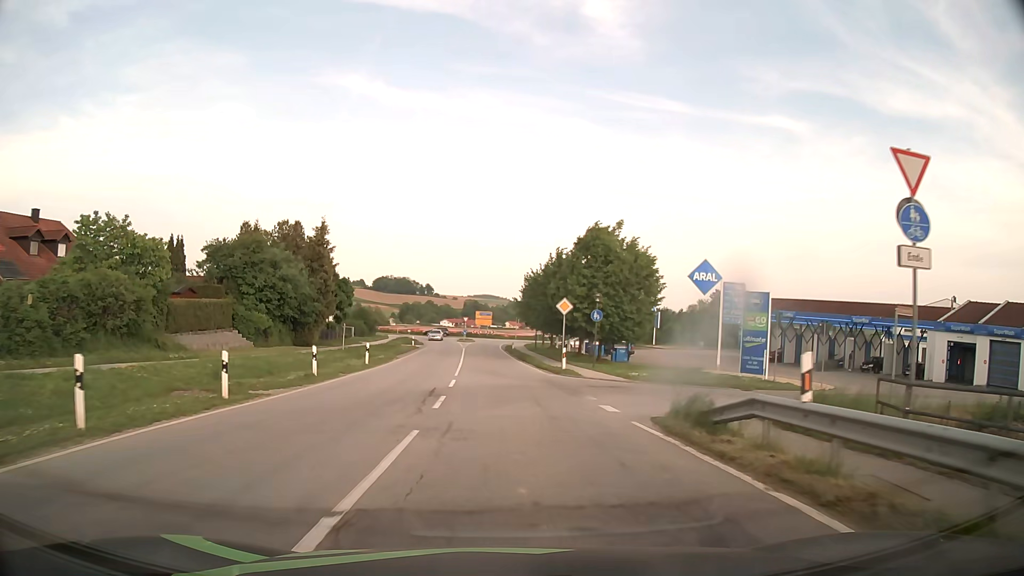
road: secondary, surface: asphalt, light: Day
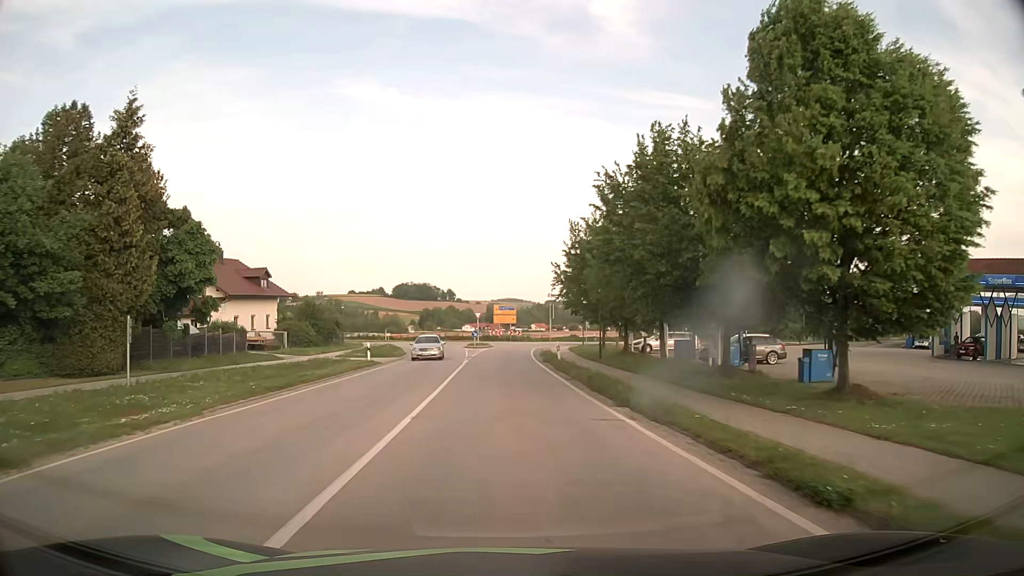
(-0.6, +30.6) m; -2°
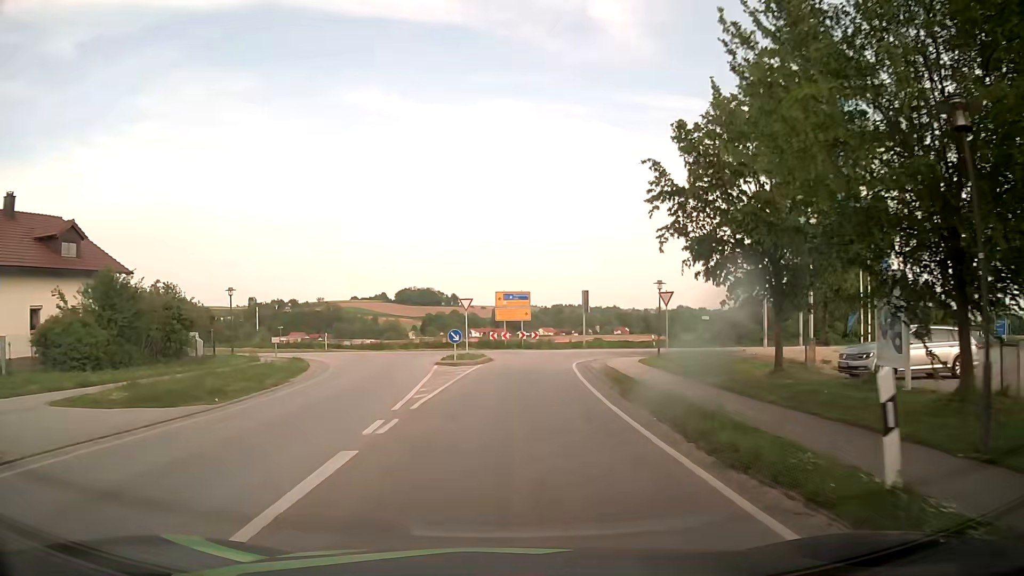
(-0.2, +28.5) m; -1°
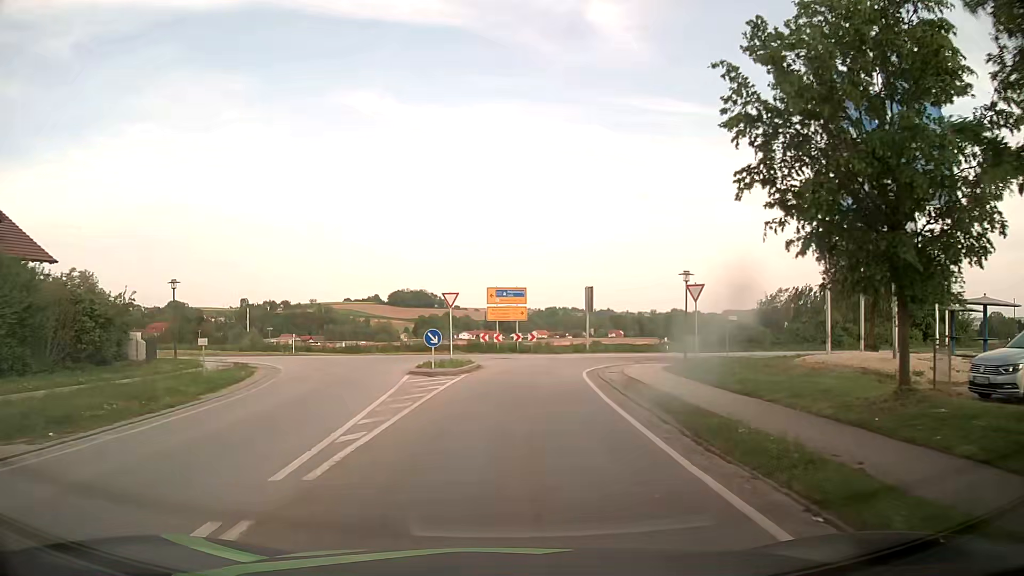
(0.0, +6.1) m; 0°
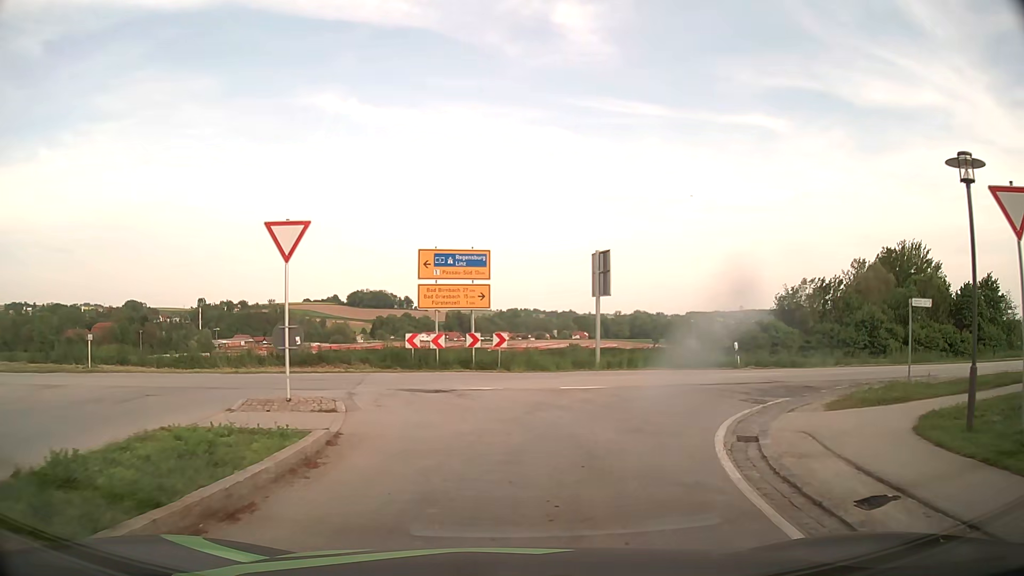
(+0.6, +19.3) m; +4°
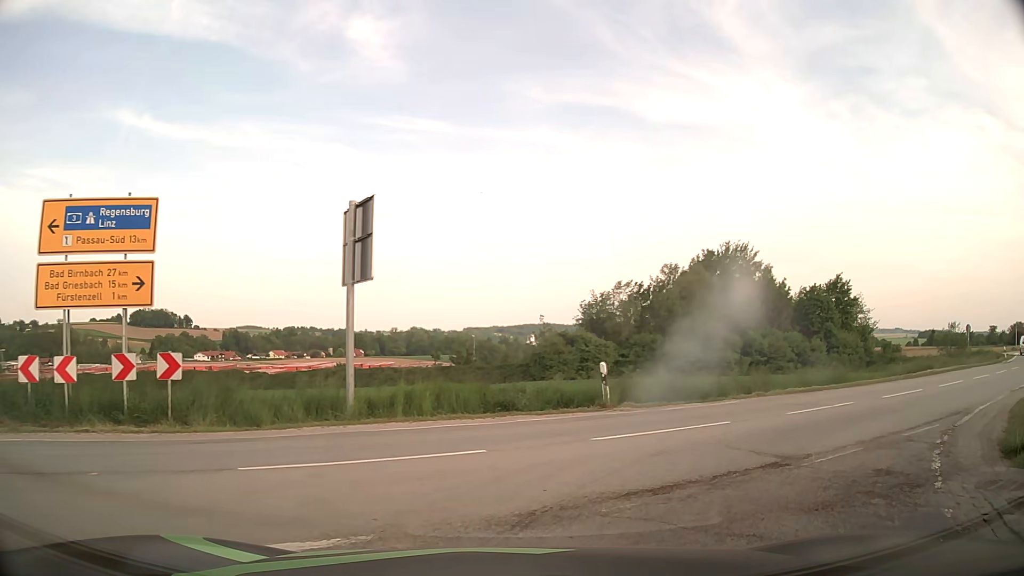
(+1.3, +11.2) m; +17°
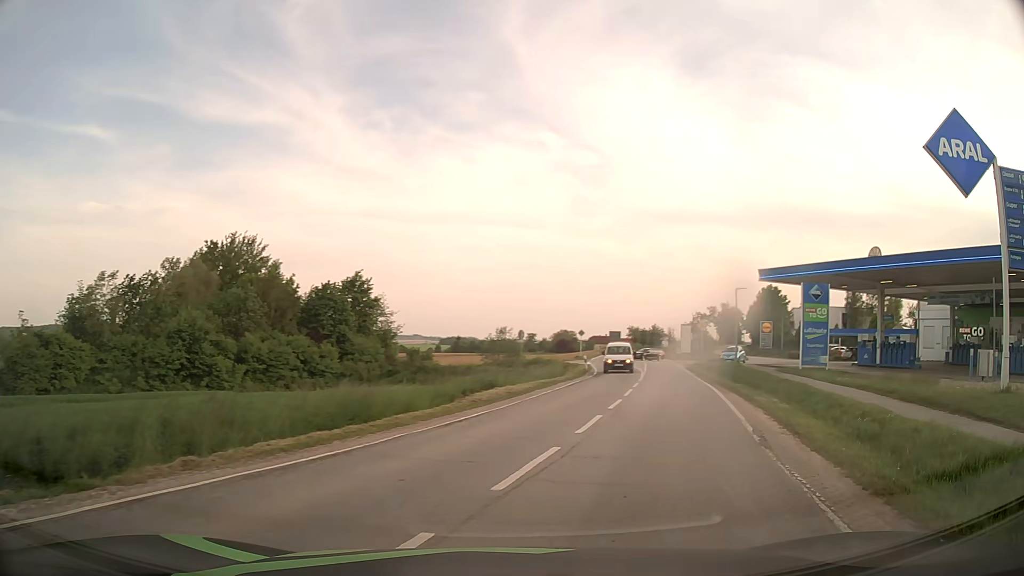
(+3.6, +9.7) m; +41°
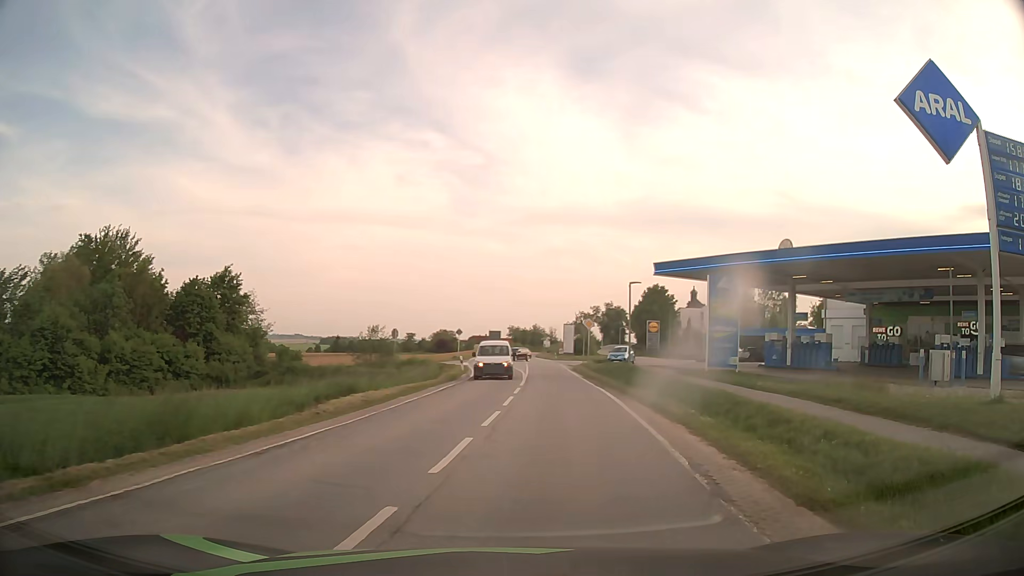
(+0.4, +3.7) m; +11°
